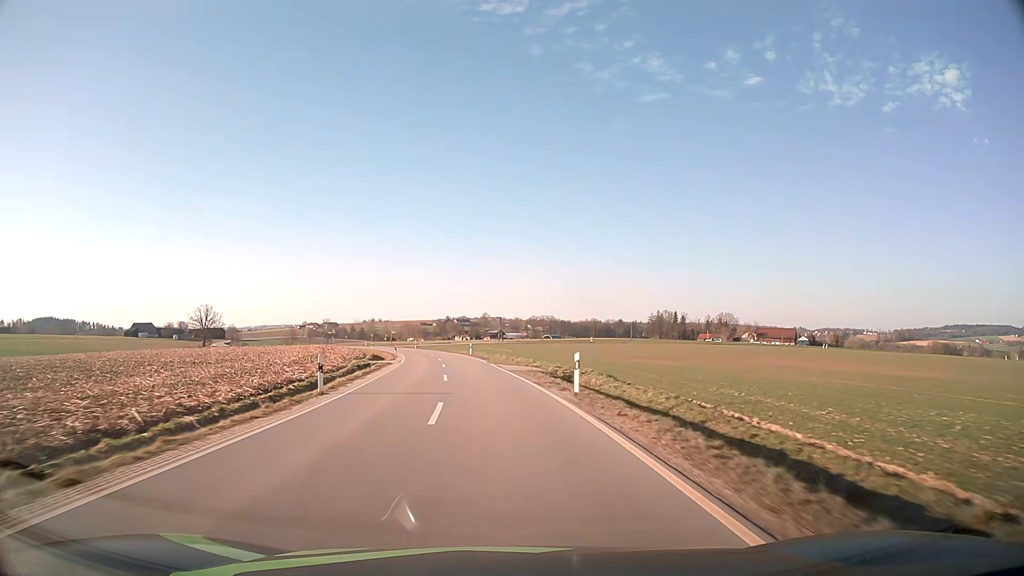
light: Day
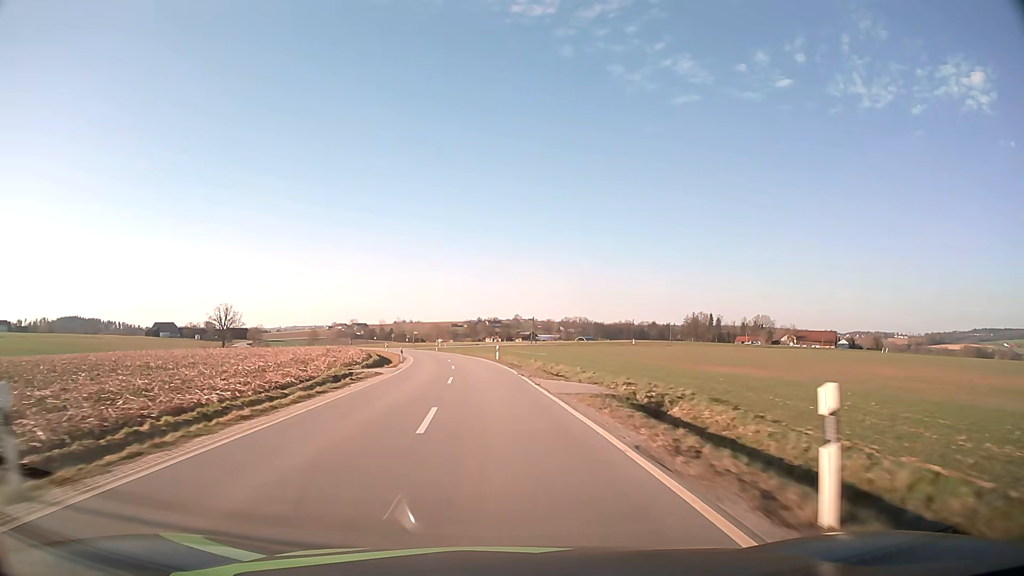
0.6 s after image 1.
(-0.3, +13.2) m; -3°
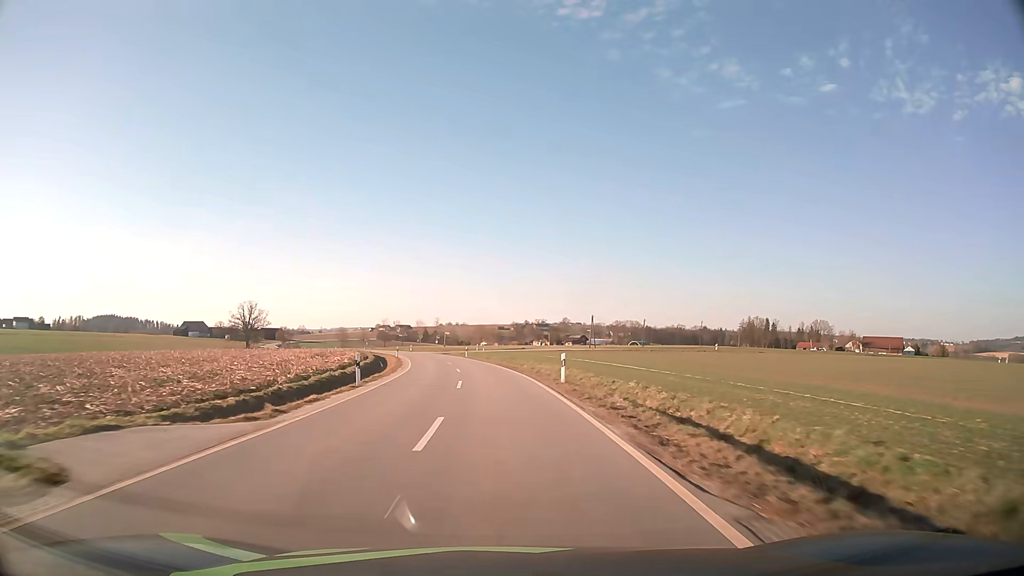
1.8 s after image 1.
(-0.9, +25.7) m; -4°
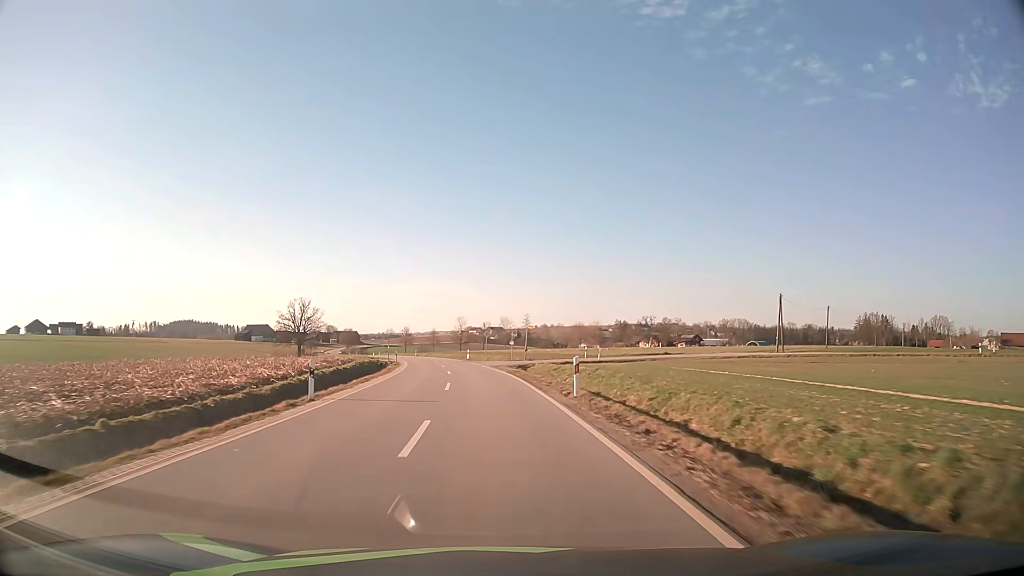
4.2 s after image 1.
(-3.2, +49.1) m; -8°
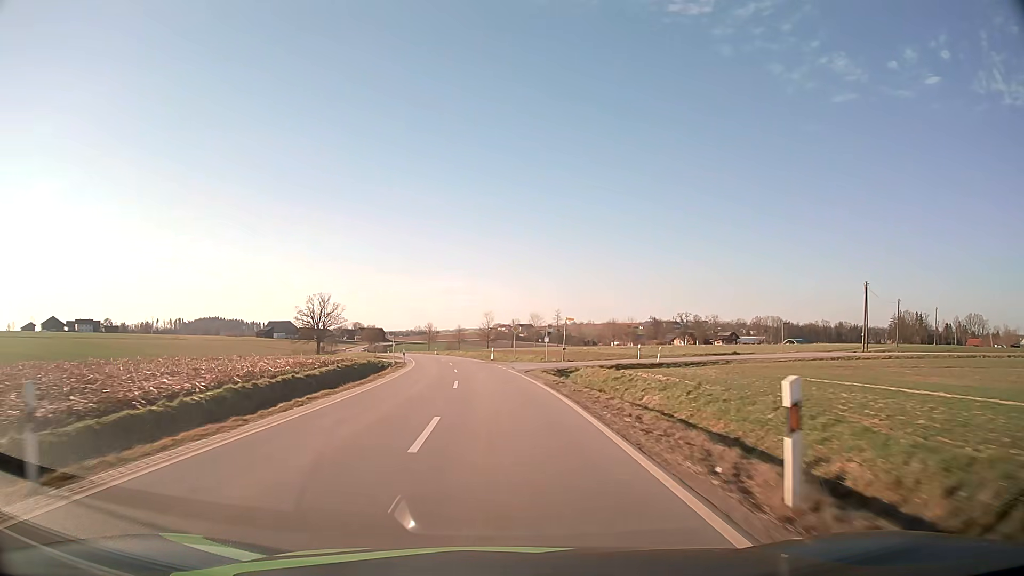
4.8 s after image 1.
(-0.3, +12.0) m; -3°
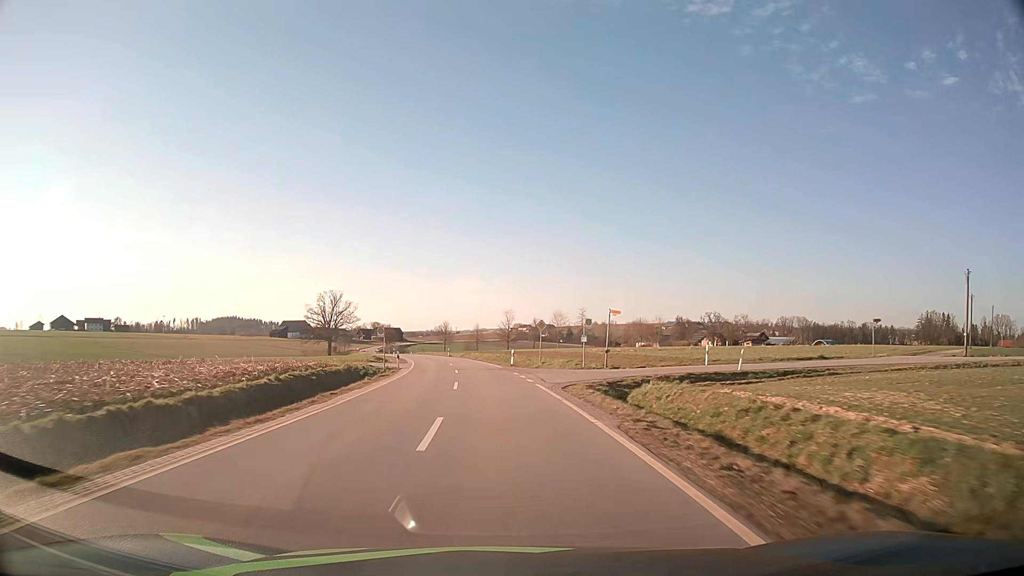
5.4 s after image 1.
(-0.2, +11.9) m; -2°
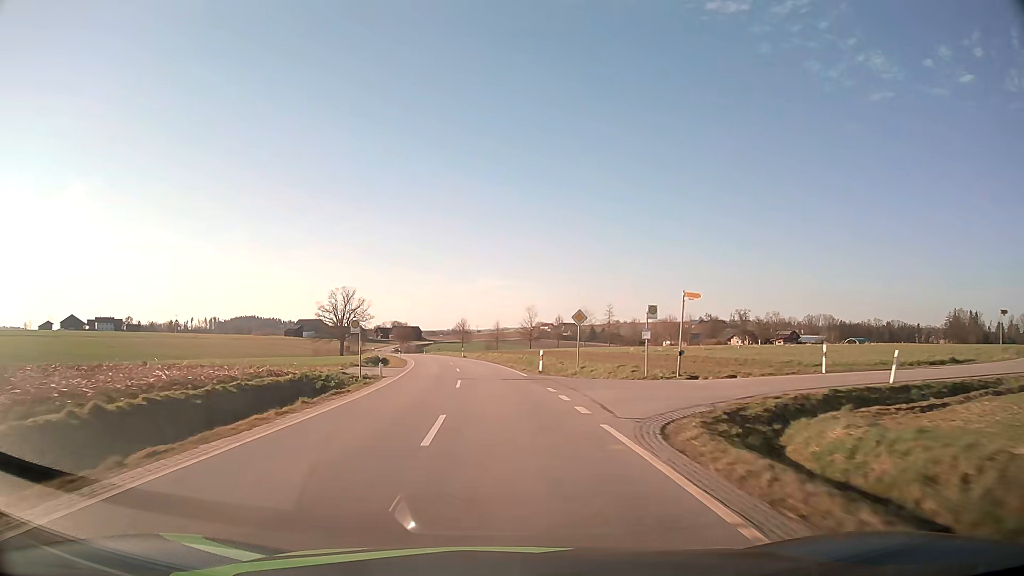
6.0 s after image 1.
(-0.2, +11.8) m; -2°
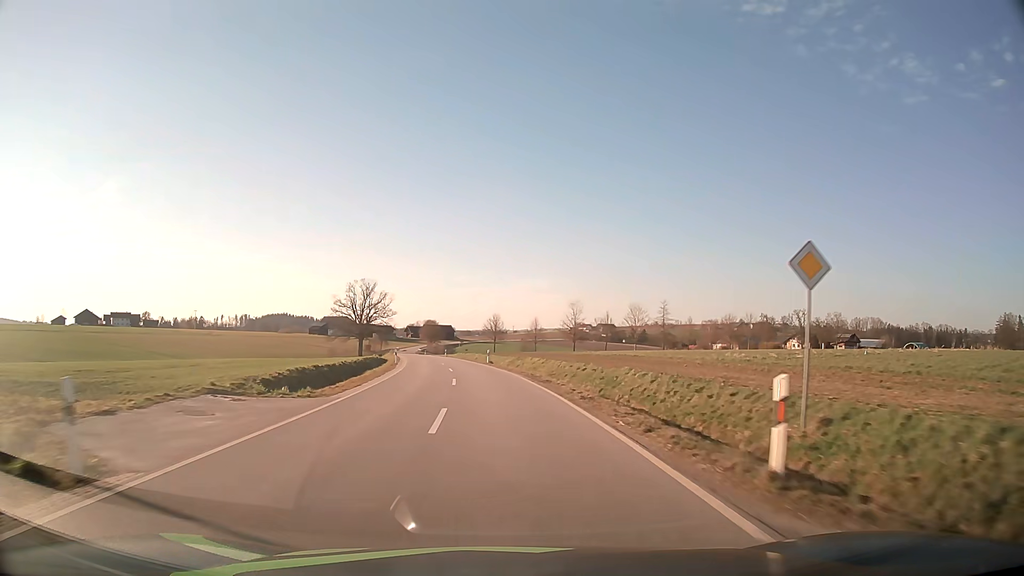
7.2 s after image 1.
(-0.7, +23.3) m; -3°
(0, +10) (-1, +20) (-1, +30) (-2, +40) (-3, +50) (-5, +60) (-6, +70) (-8, +80) (-10, +89) (-11, +99) m
